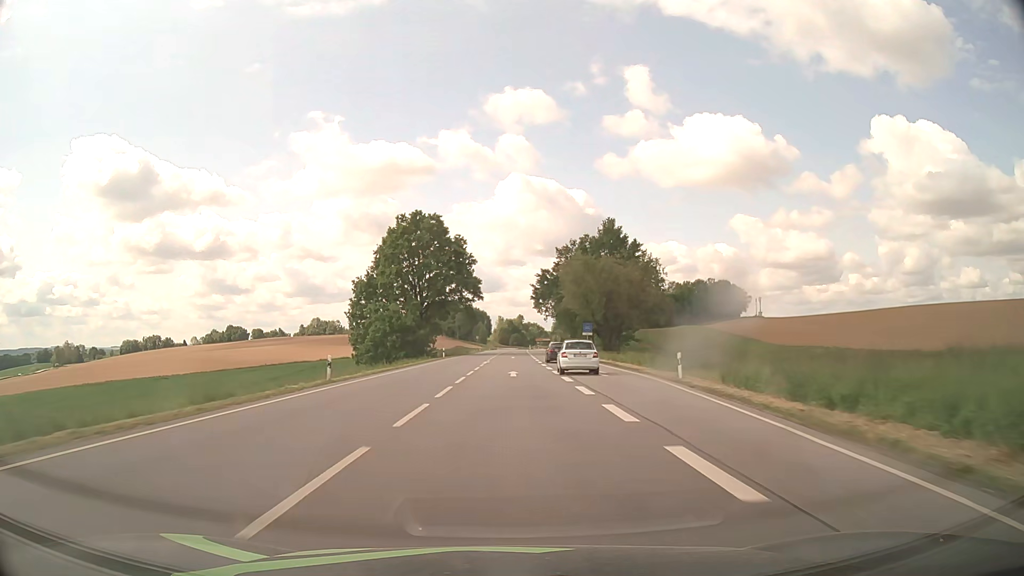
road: secondary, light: Day
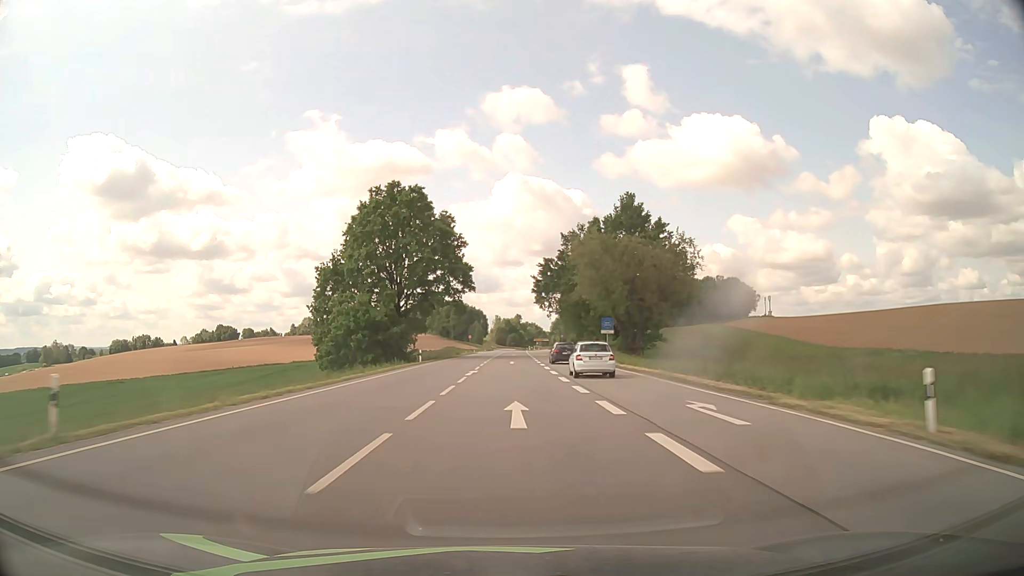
(0.0, +16.7) m; 0°
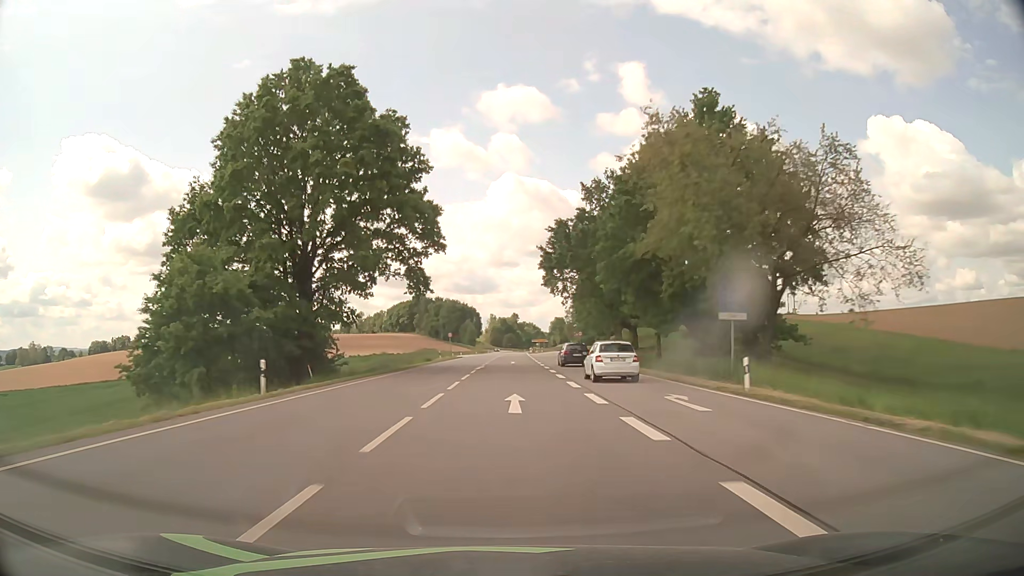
(+0.1, +33.7) m; 0°
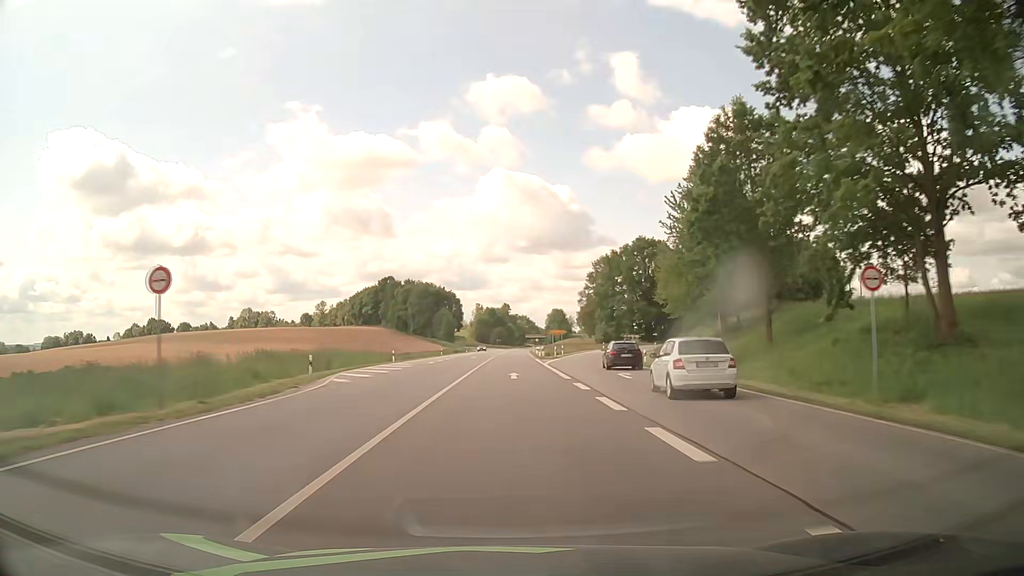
(+0.4, +67.7) m; +1°
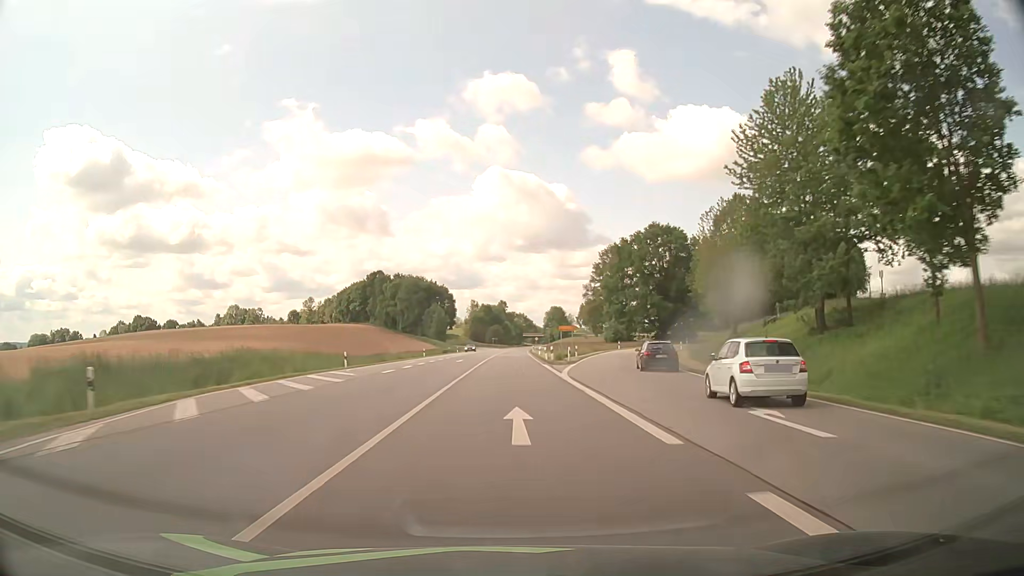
(0.0, +16.7) m; 0°
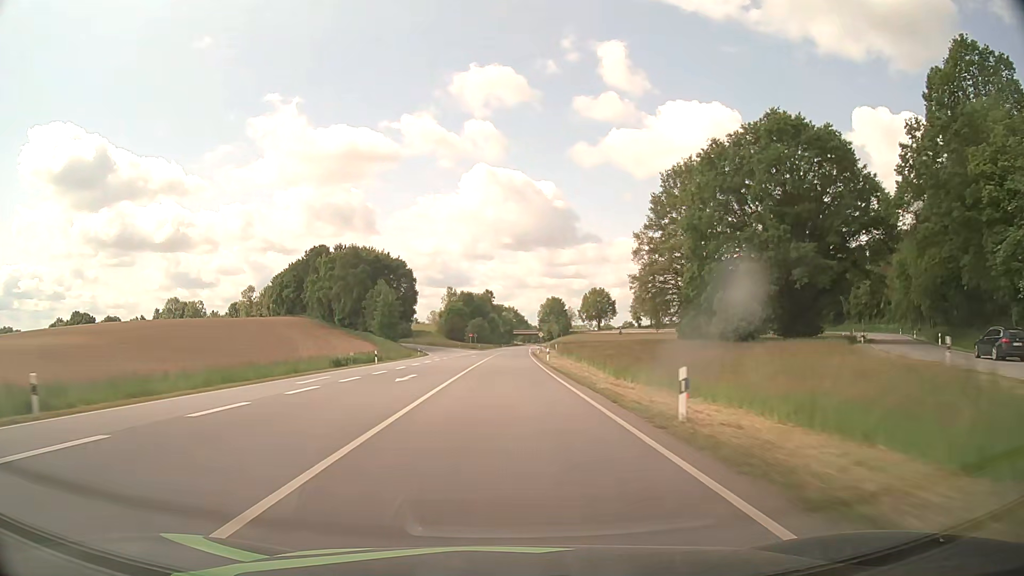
(+0.8, +67.0) m; +1°
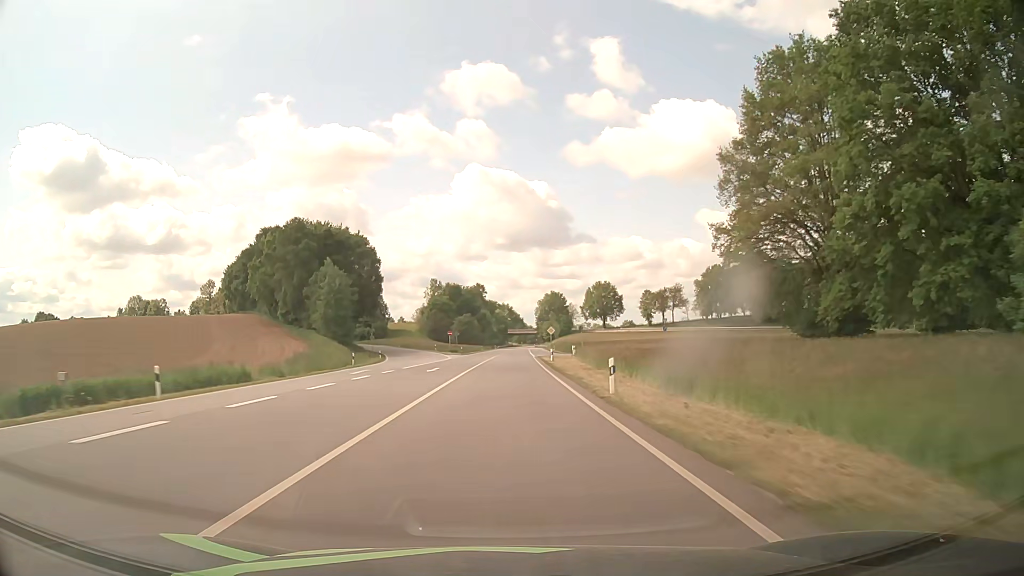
(+0.2, +33.7) m; +1°
